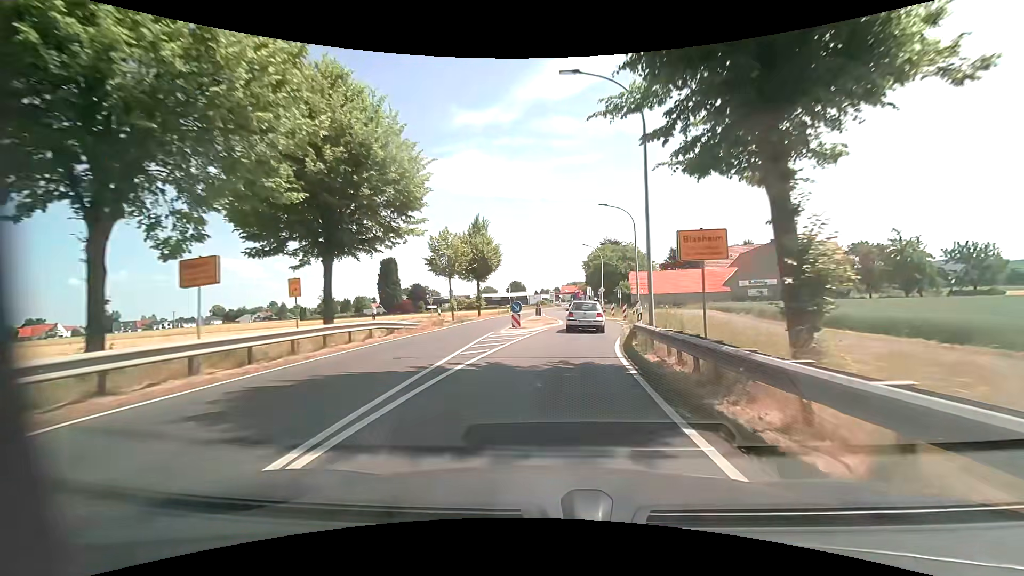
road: primary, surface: asphalt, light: Day
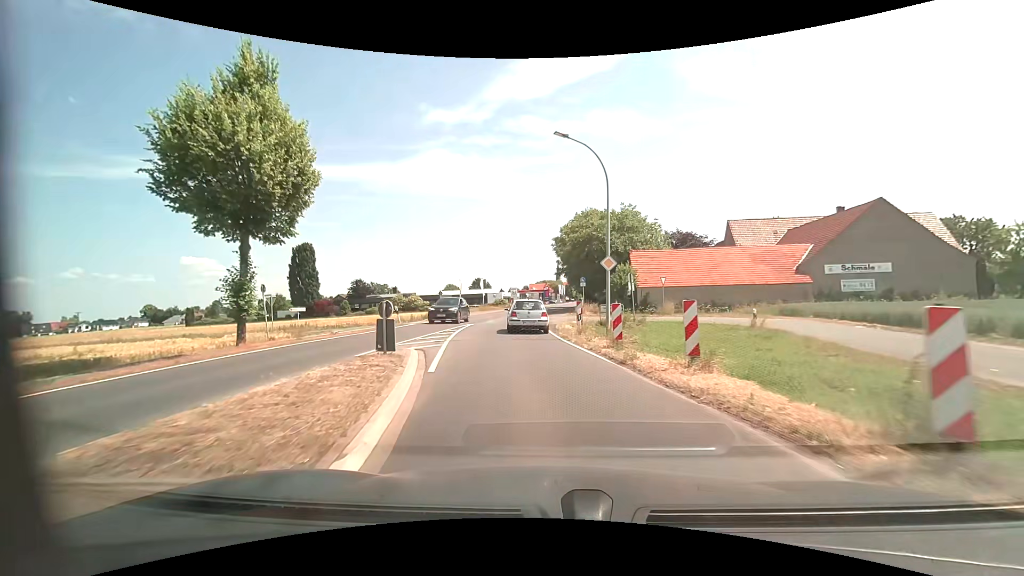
(+2.3, +33.1) m; +3°
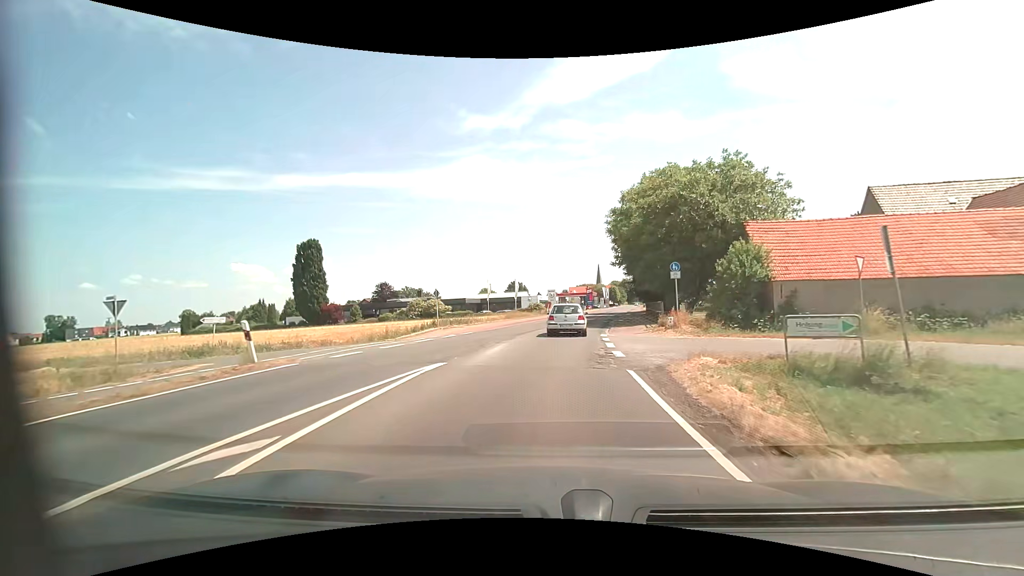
(-0.9, +18.5) m; -4°
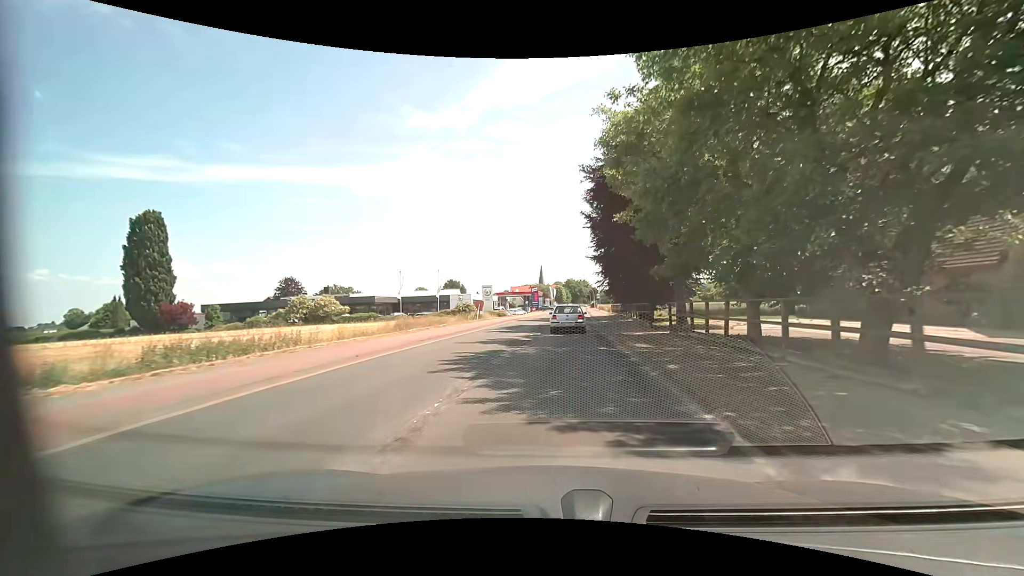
(+0.9, +25.3) m; +6°
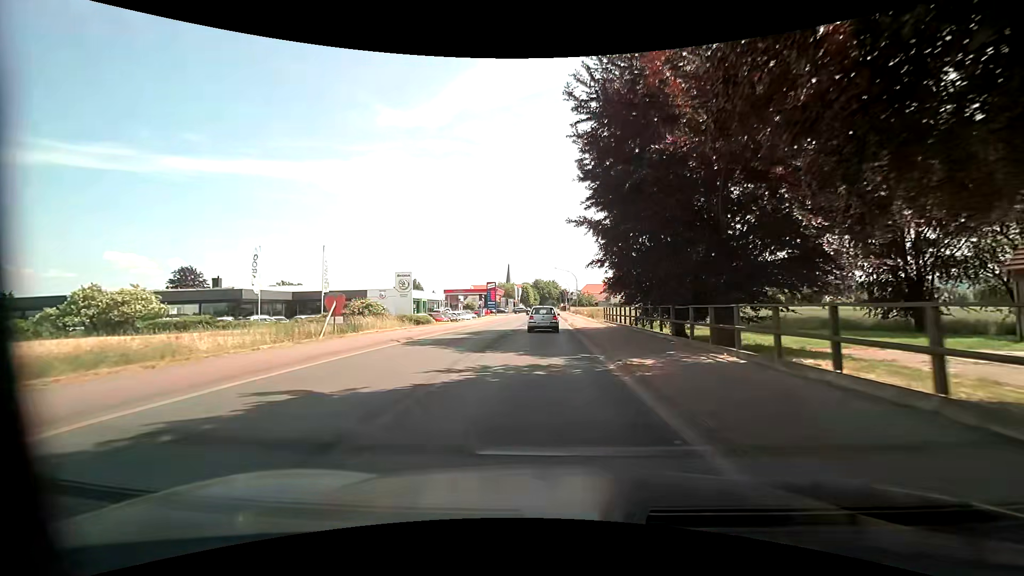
(+1.5, +27.7) m; +4°
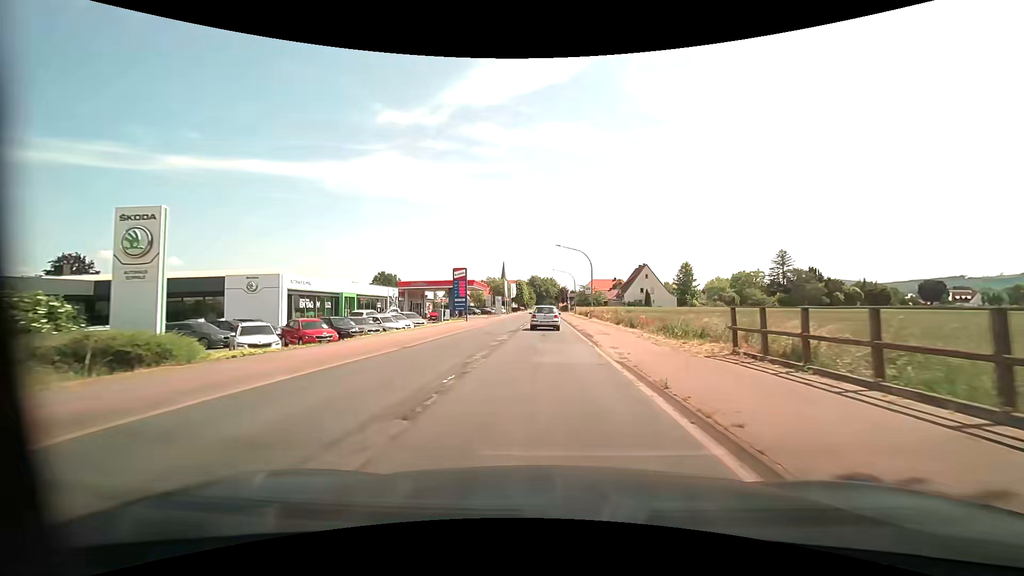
(+0.1, +29.2) m; +1°
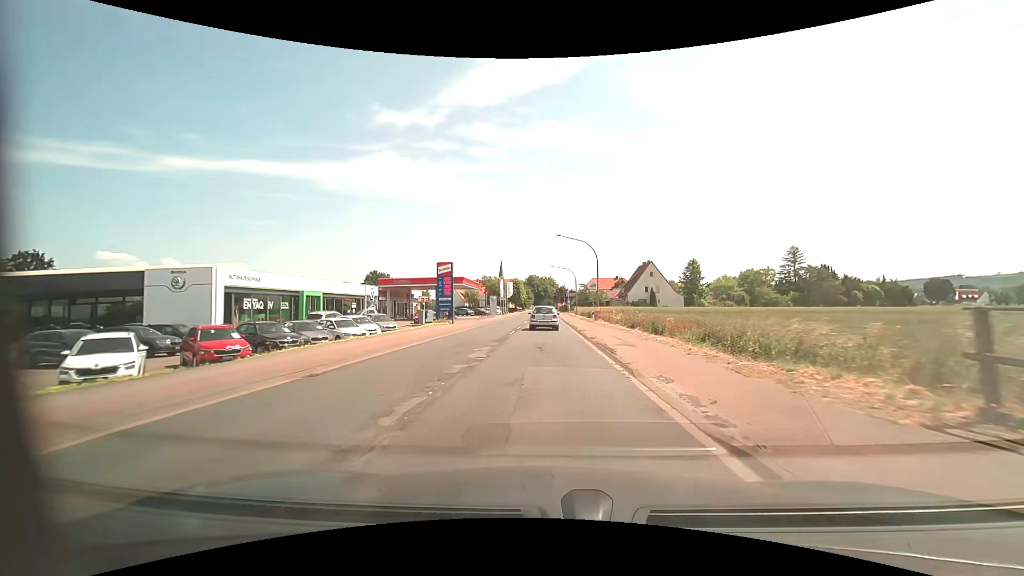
(+0.1, +7.4) m; 0°
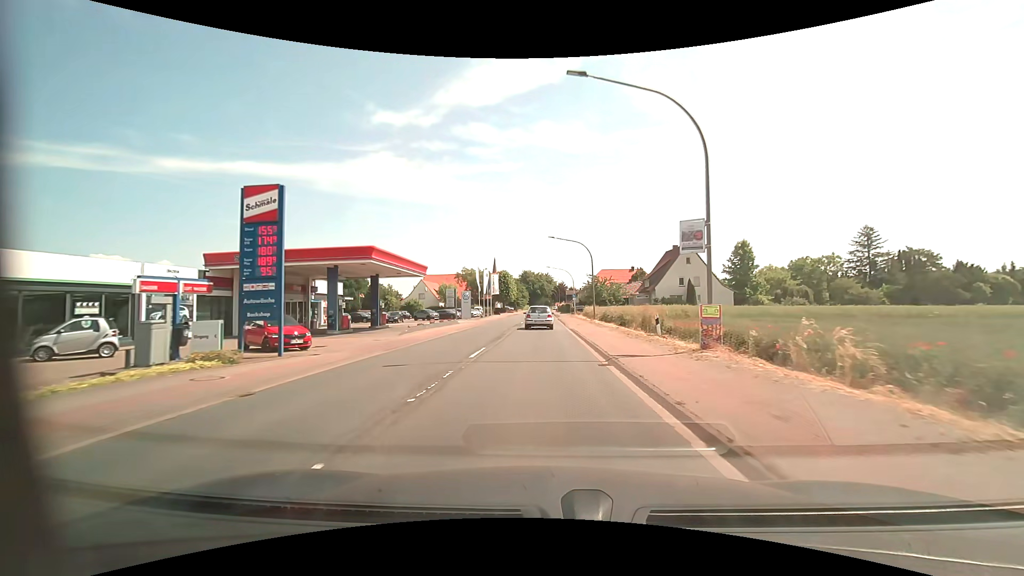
(+0.1, +30.9) m; 0°
(0, +10) (0, +20) (0, +30) (0, +40) (0, +50) (0, +60) (0, +70) (-1, +80) (-1, +90) (-1, +100) m
